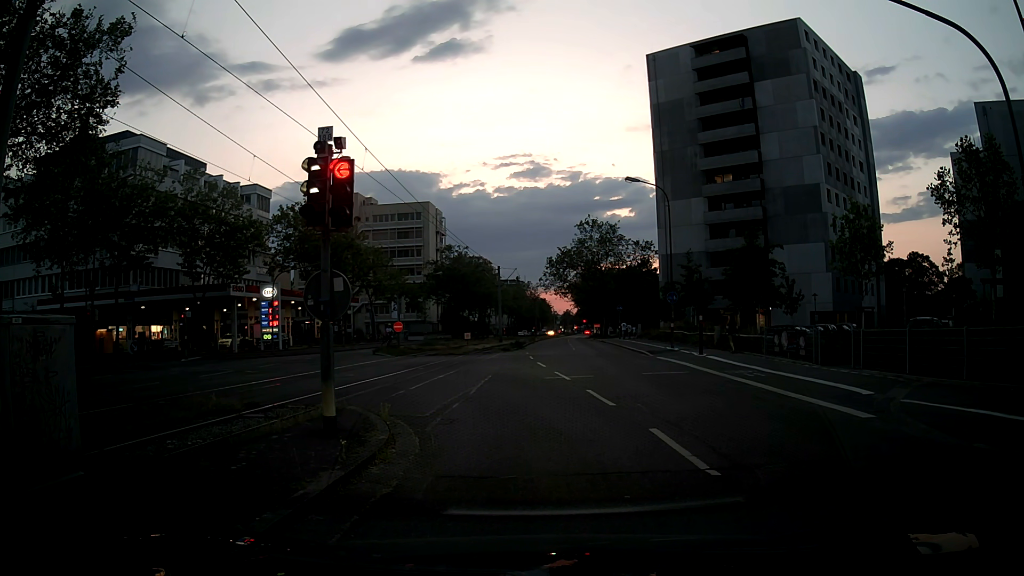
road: tertiary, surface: asphalt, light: Dusk
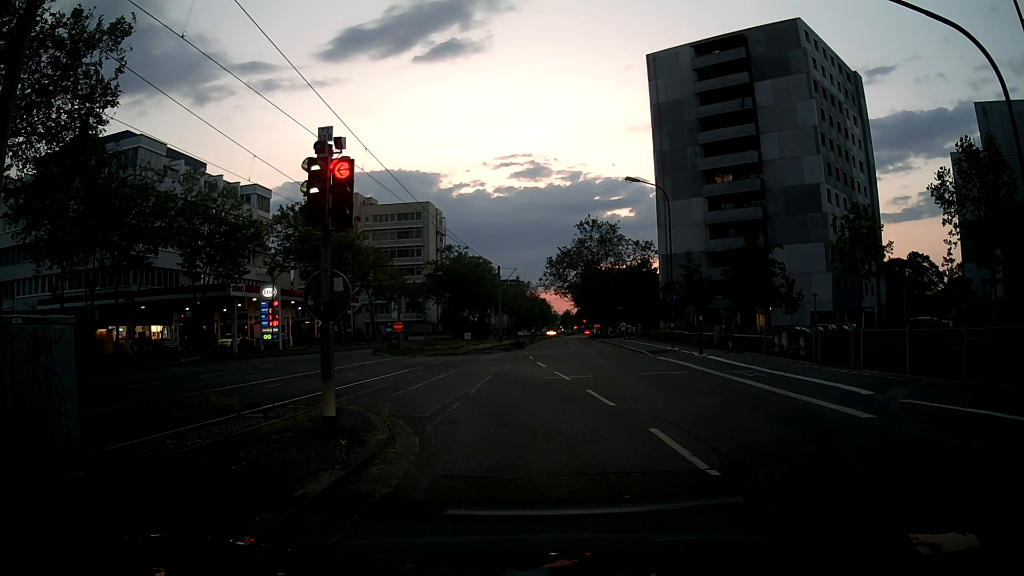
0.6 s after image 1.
(0.0, 0.0) m; 0°
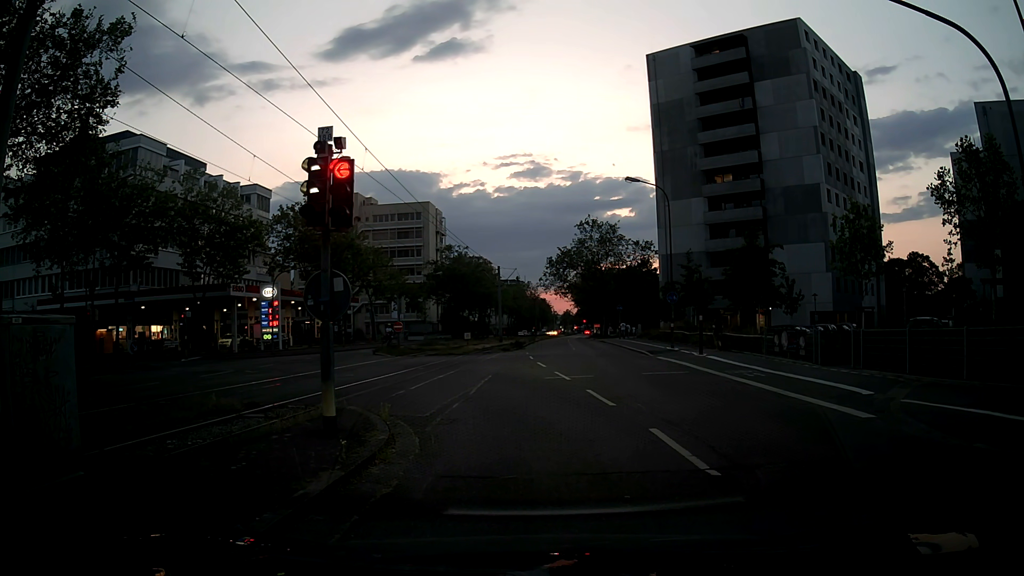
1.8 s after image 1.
(0.0, 0.0) m; 0°
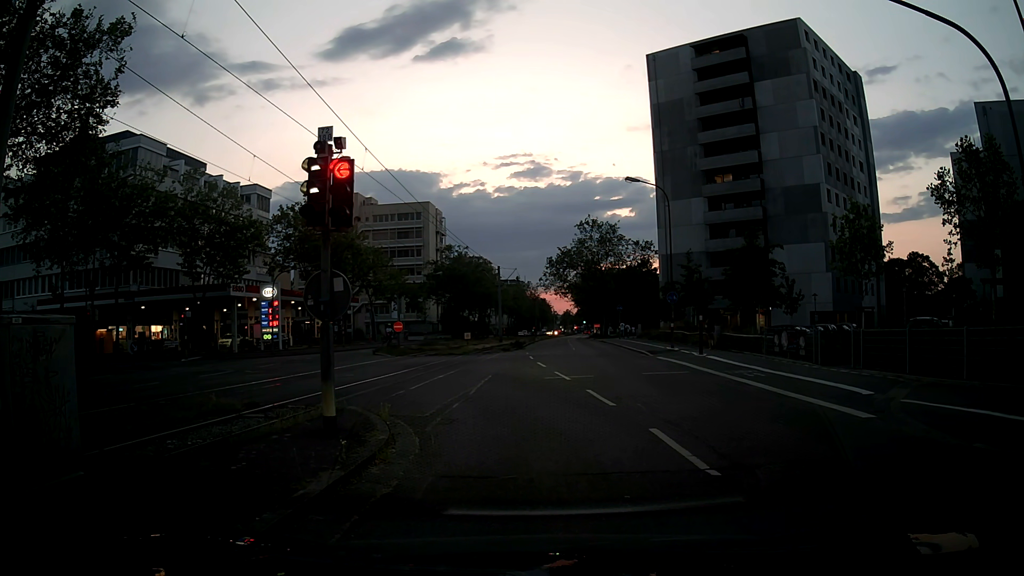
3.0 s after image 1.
(0.0, 0.0) m; 0°
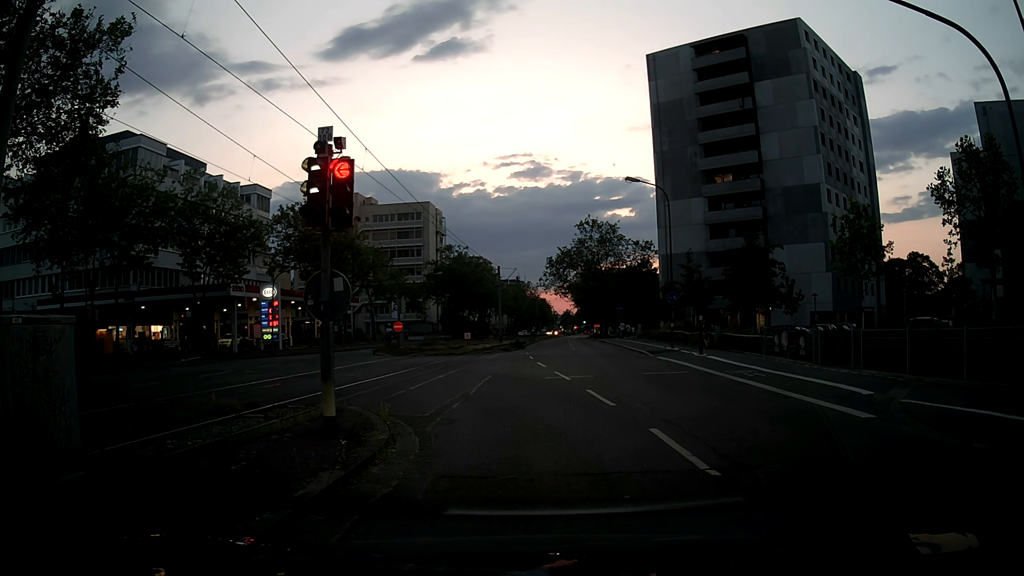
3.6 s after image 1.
(0.0, 0.0) m; 0°
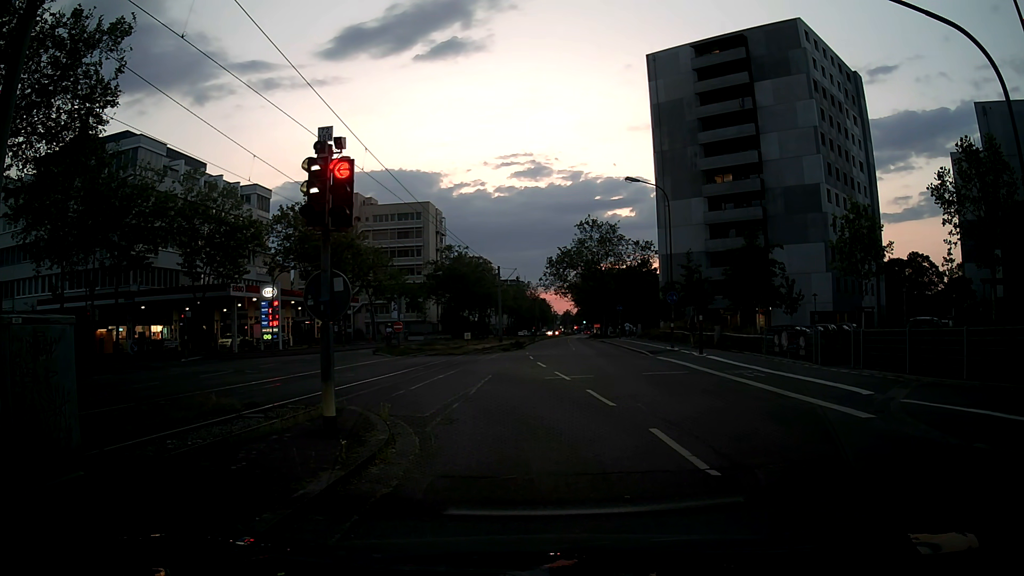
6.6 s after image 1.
(0.0, 0.0) m; 0°
